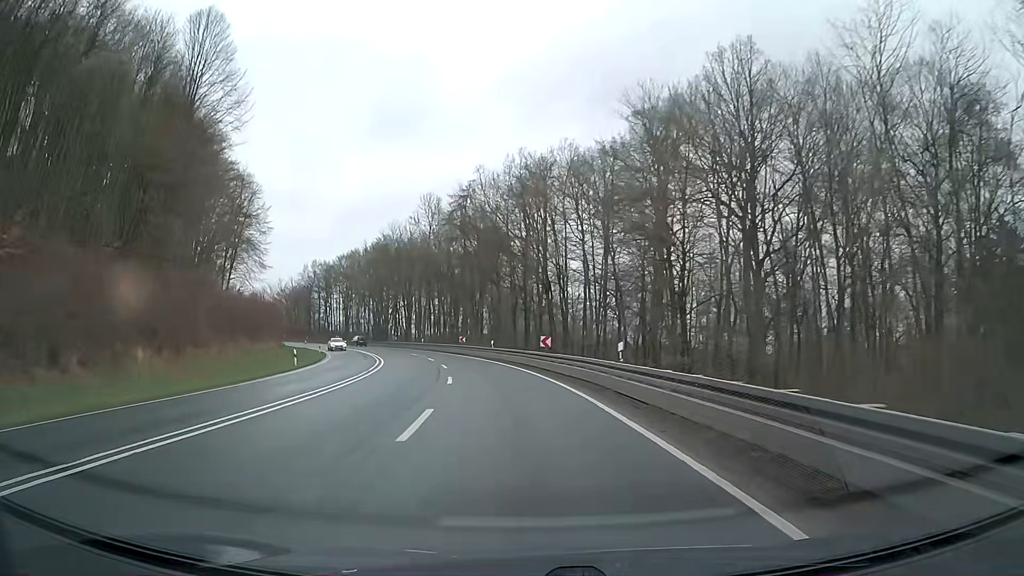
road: primary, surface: asphalt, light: Day
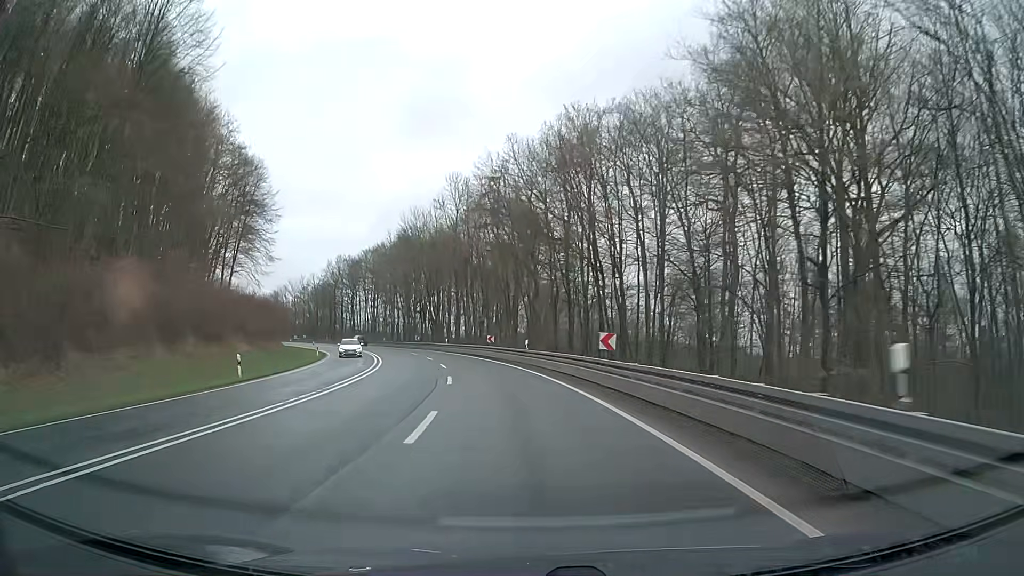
(-0.4, +12.5) m; -3°
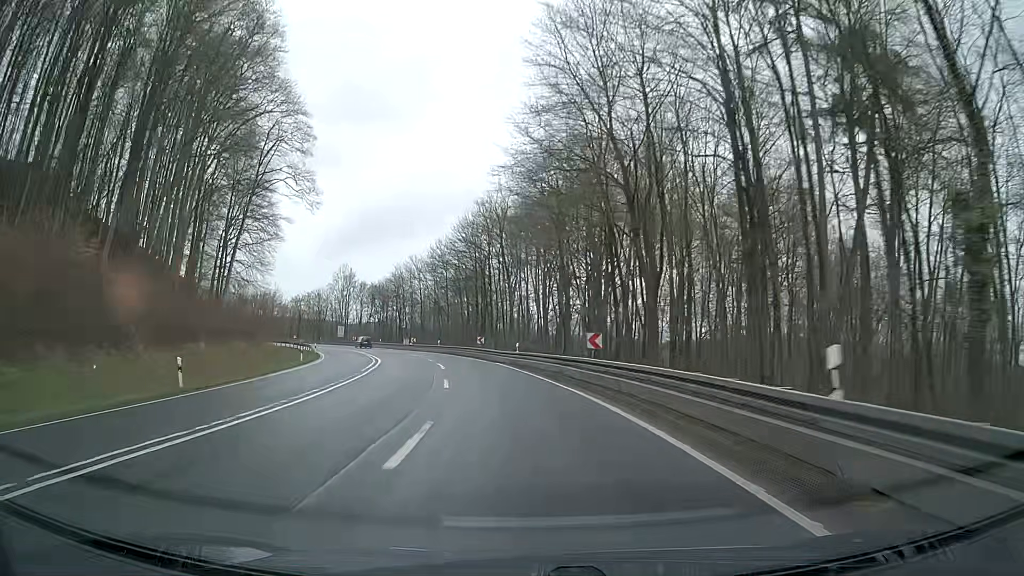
(-9.1, +61.7) m; -17°
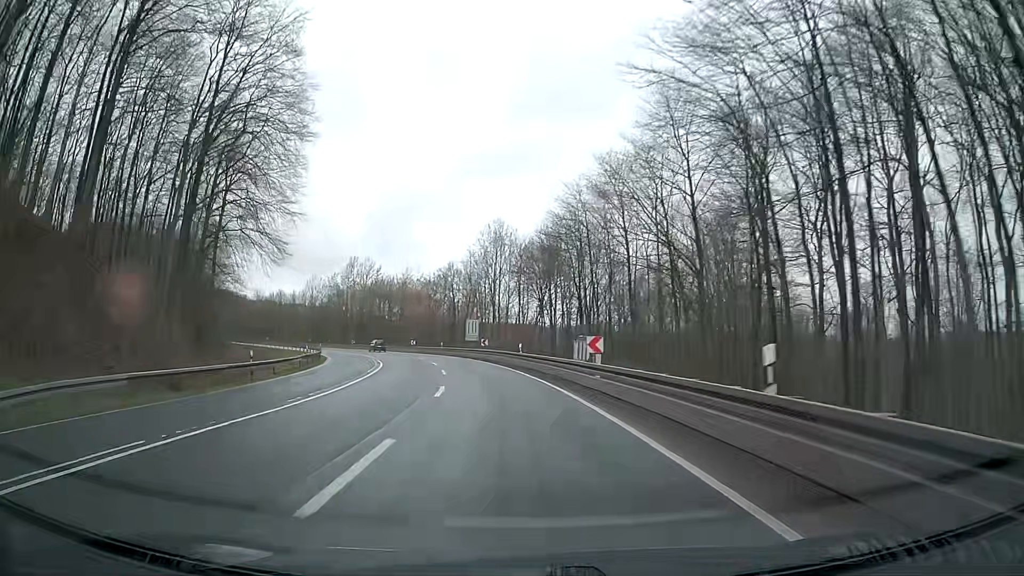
(-9.0, +61.9) m; -17°
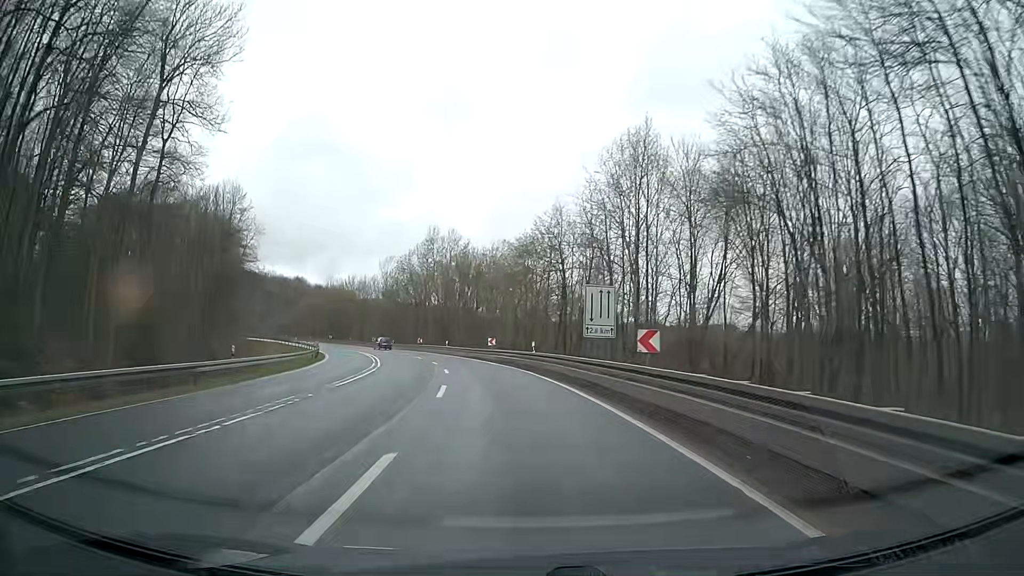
(-3.5, +37.5) m; -11°
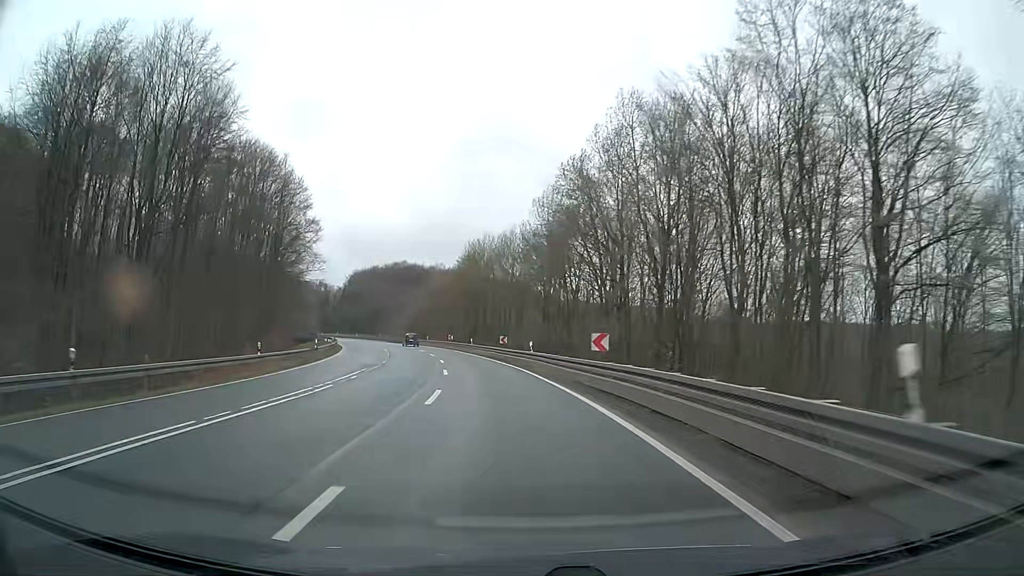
(-9.1, +61.9) m; -16°
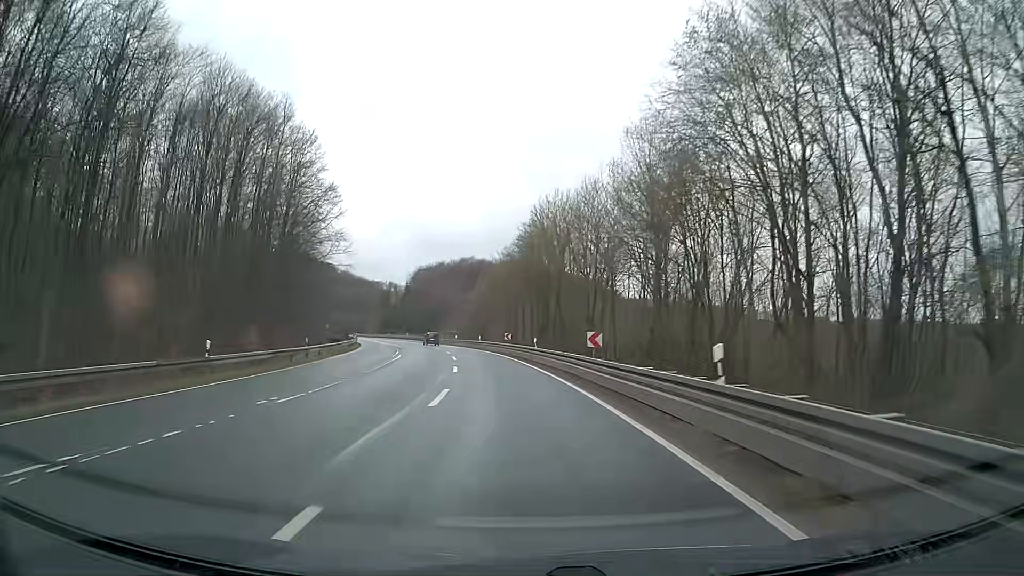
(-1.5, +25.0) m; -6°
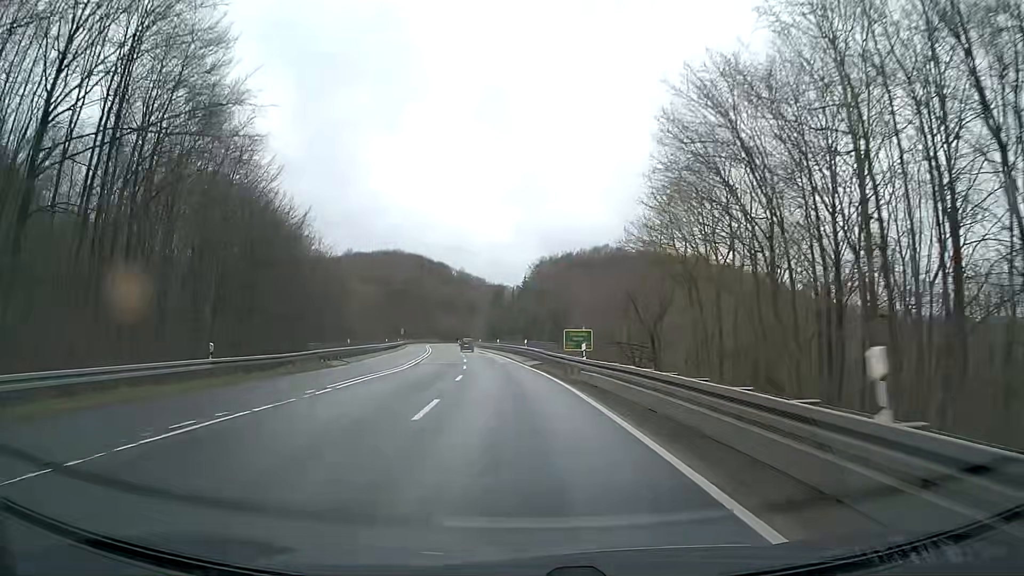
(-6.4, +62.2) m; -11°
(0, +10) (-1, +20) (-1, +30) (-2, +40) (-3, +50) (-4, +60) (-5, +70) (-7, +80) (-8, +90) (-10, +99) m
